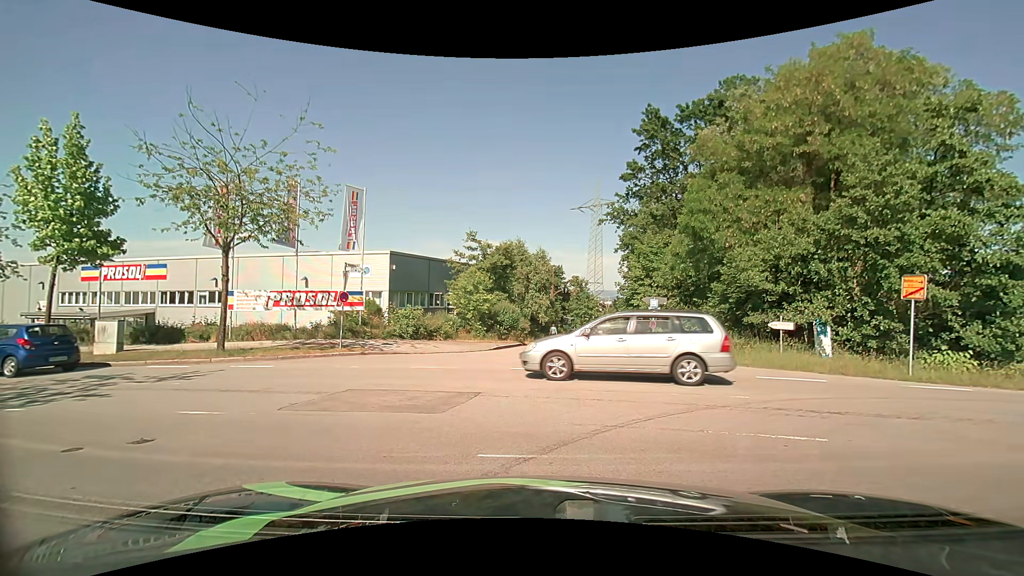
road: residential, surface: asphalt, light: Day
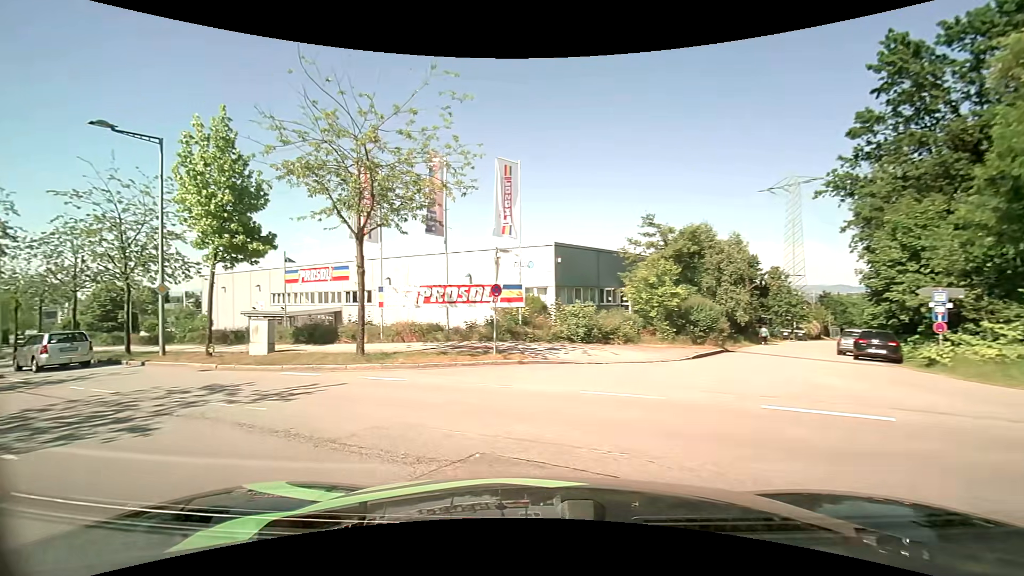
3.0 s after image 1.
(-0.7, +5.3) m; -21°
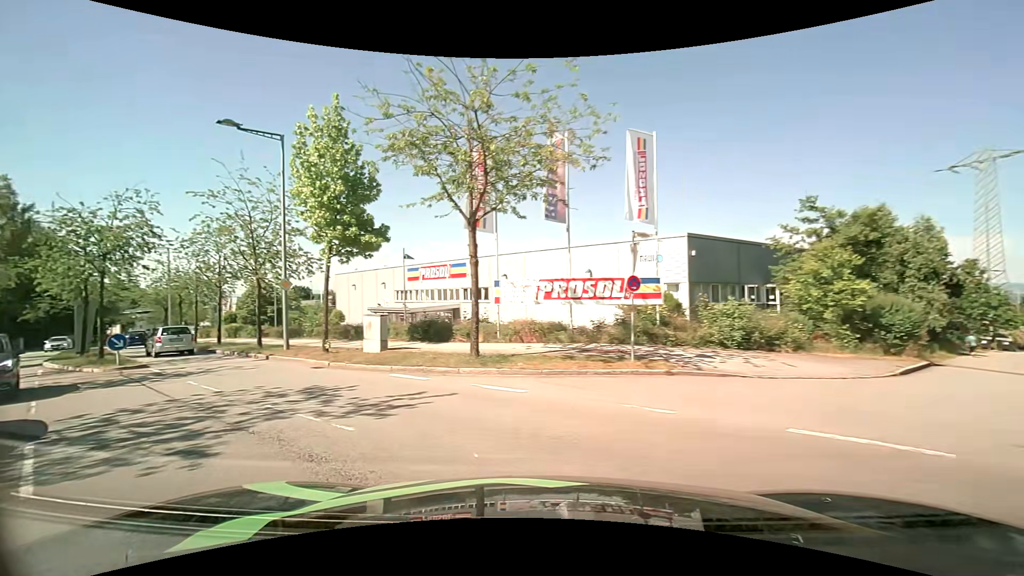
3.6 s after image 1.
(-0.2, +2.5) m; -11°
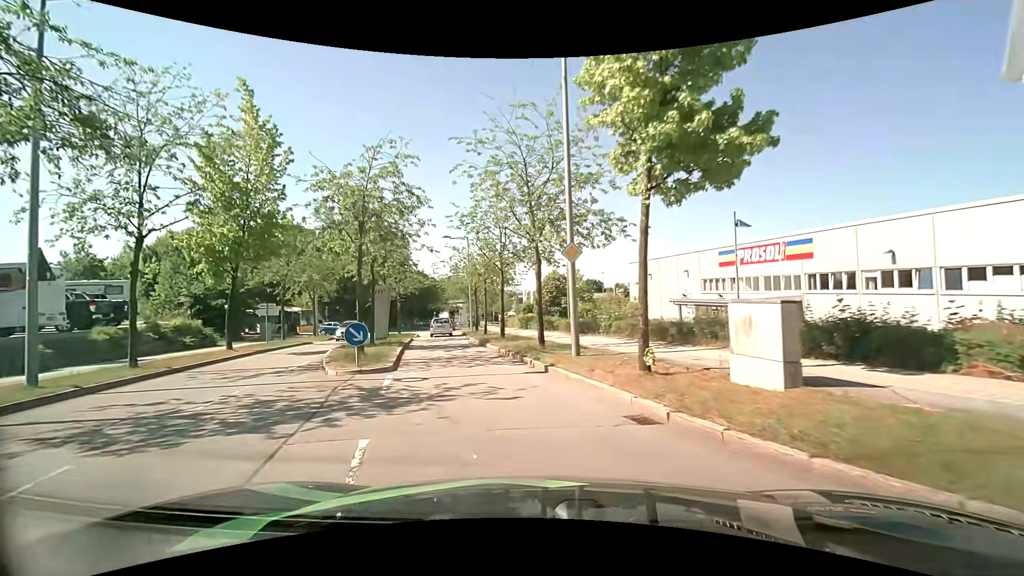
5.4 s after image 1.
(-3.5, +9.0) m; -33°
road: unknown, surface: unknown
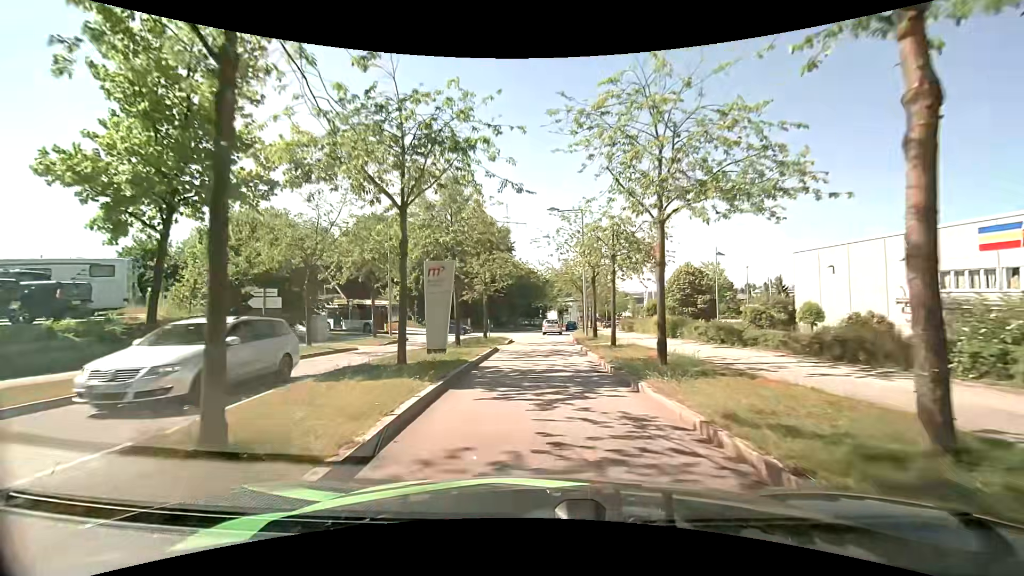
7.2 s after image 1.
(-1.6, +12.4) m; -12°
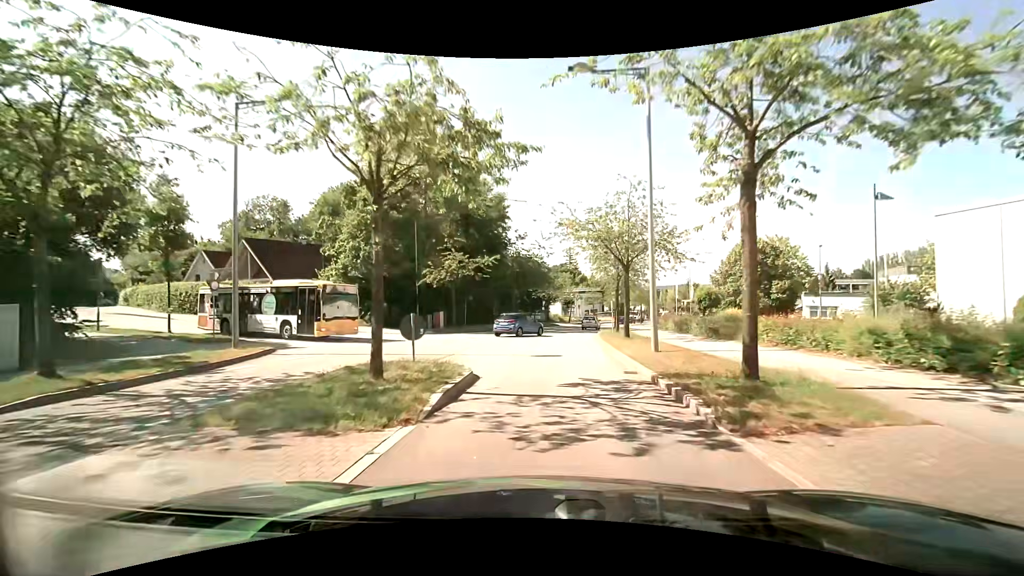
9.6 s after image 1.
(-0.4, +19.8) m; 0°
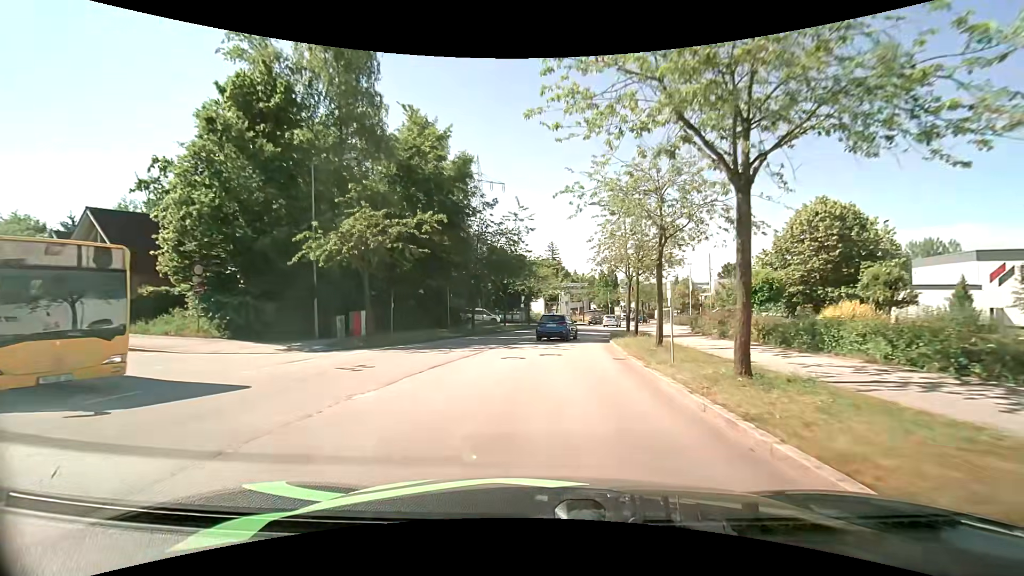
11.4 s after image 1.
(+0.3, +15.5) m; +2°
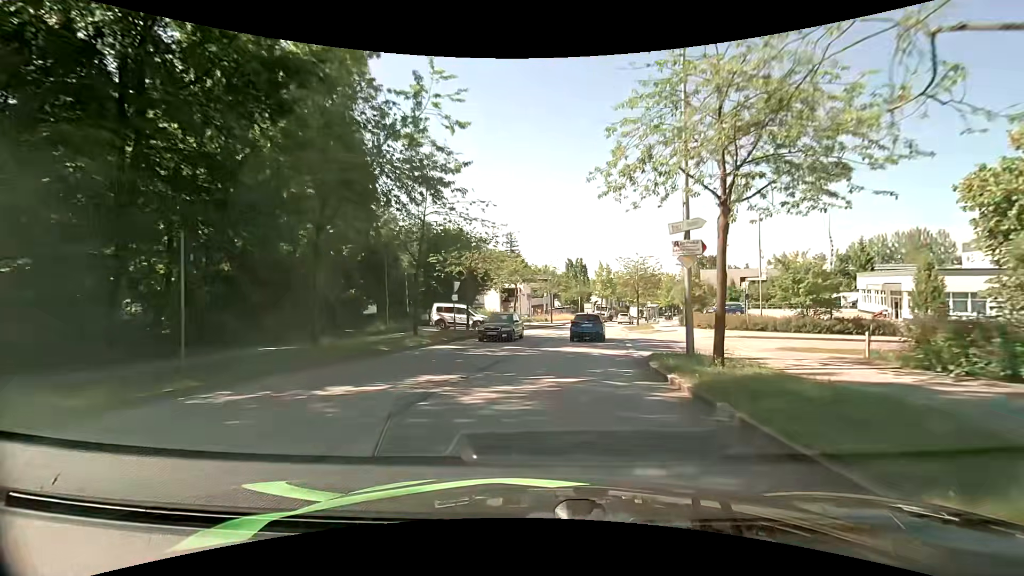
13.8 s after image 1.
(+0.6, +21.1) m; +4°
(0, +10) (+1, +20) (+3, +30) (+4, +40) (+6, +50) (+9, +59) (+11, +69) (+14, +78) (+18, +88) (+21, +97) m
